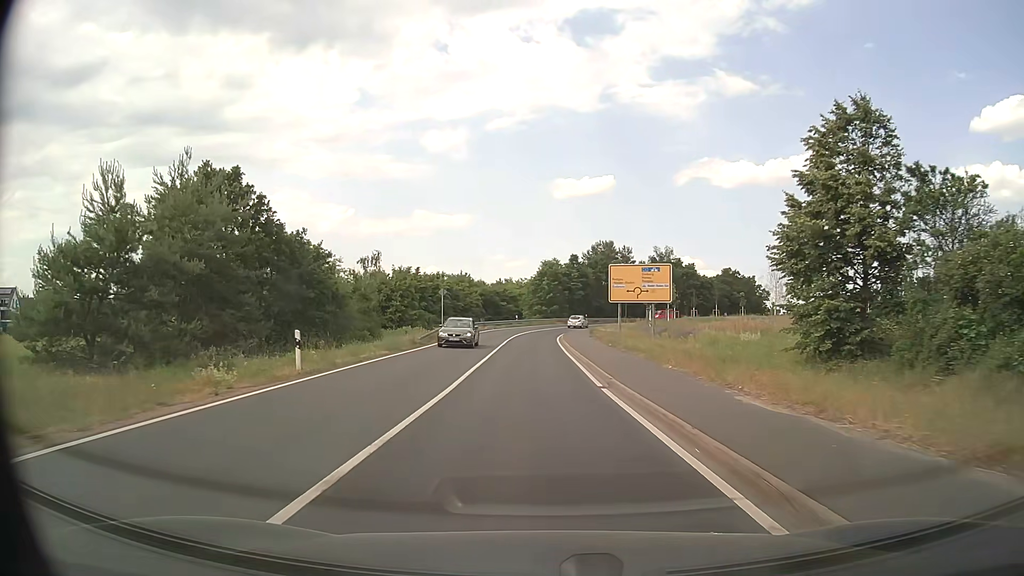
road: secondary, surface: asphalt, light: Day
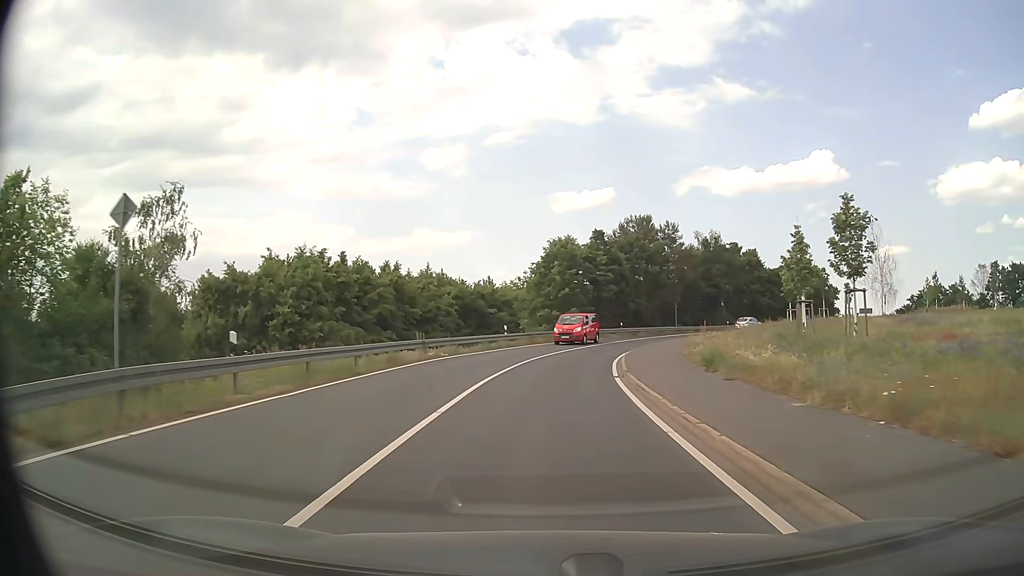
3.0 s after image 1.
(-0.7, +37.0) m; -1°
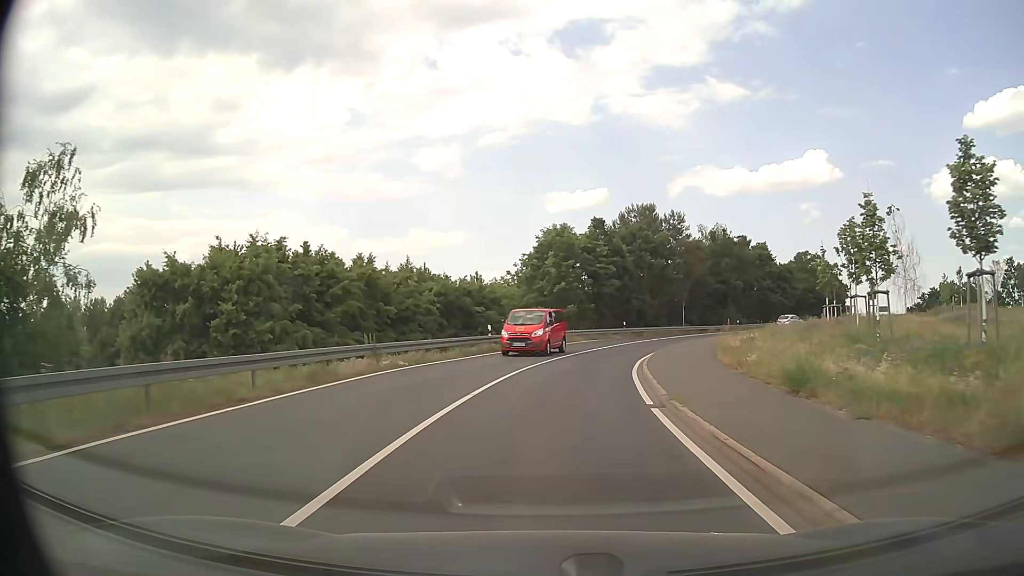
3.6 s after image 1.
(0.0, +7.3) m; +1°
(0, +10) (+1, +20) (+3, +30) (+6, +39) (+10, +48) (+15, +57) (+22, +64) (+29, +71) (+38, +76) (+48, +78) m
